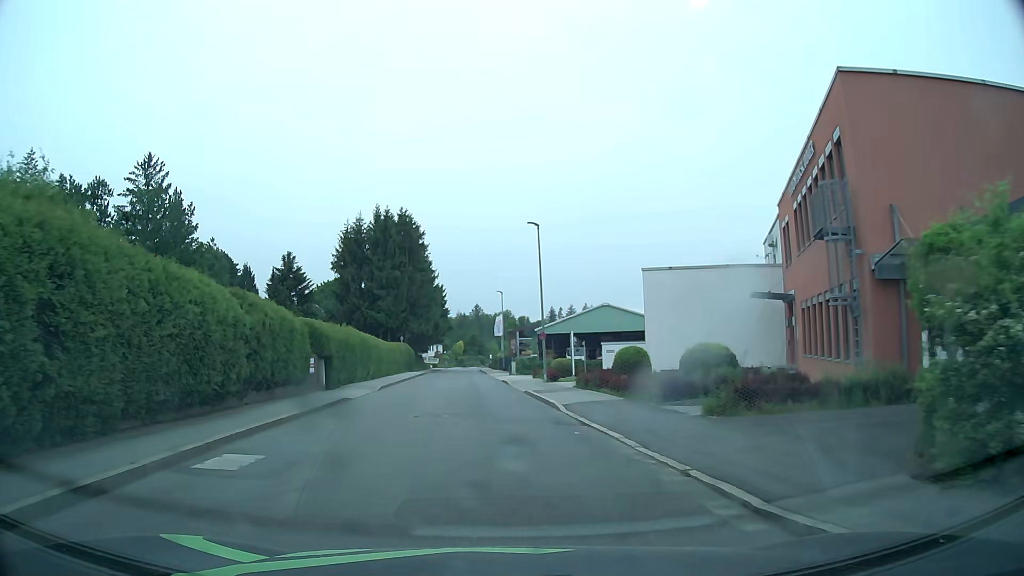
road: residential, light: Day
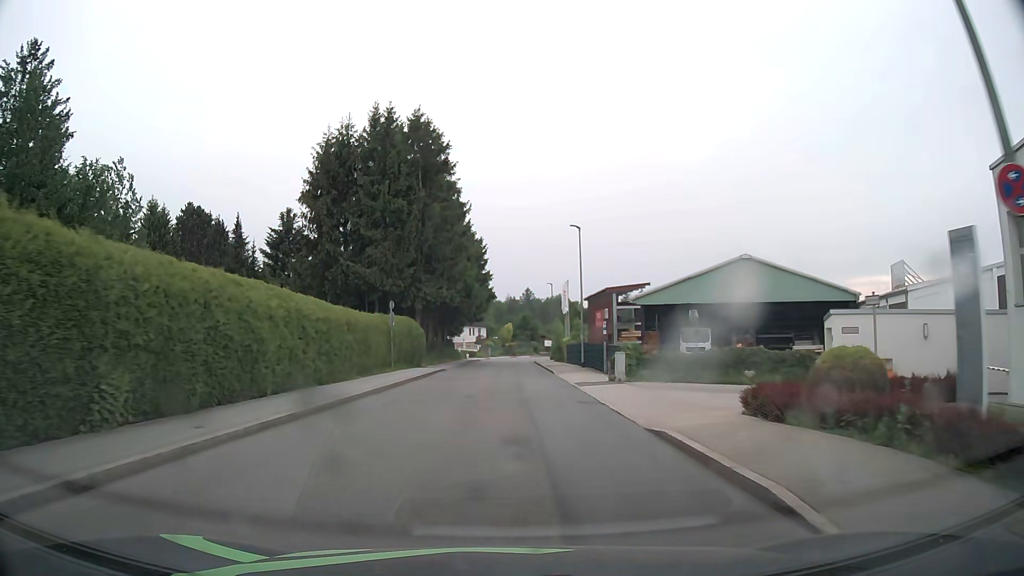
(-2.1, +31.0) m; -5°
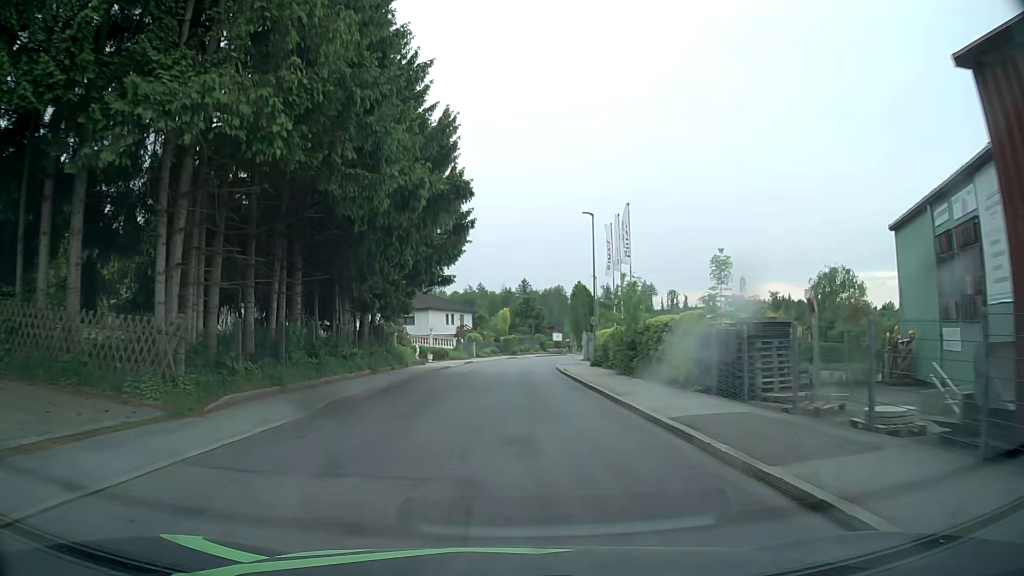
(0.0, +37.3) m; 0°
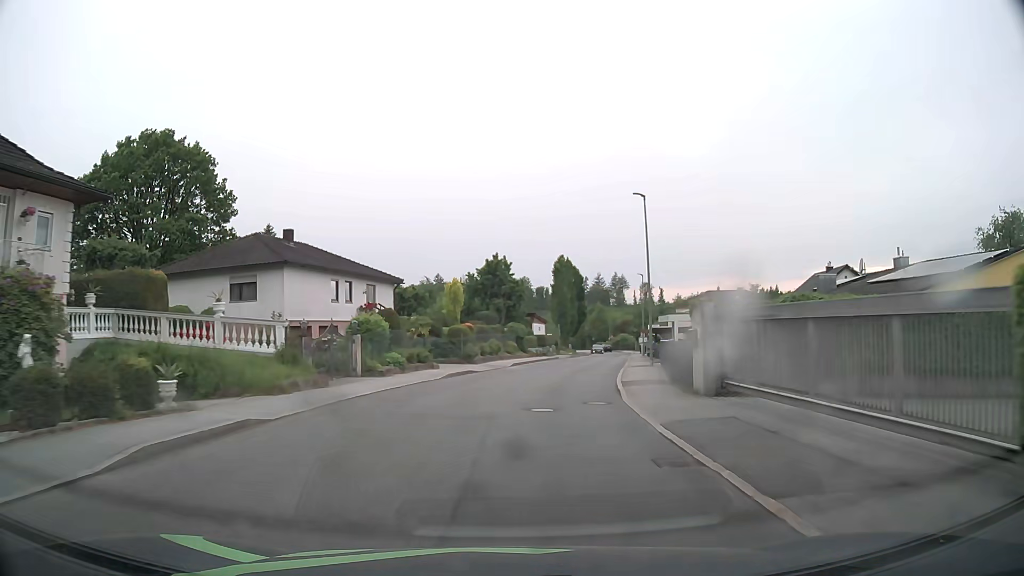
(+0.8, +38.3) m; +3°
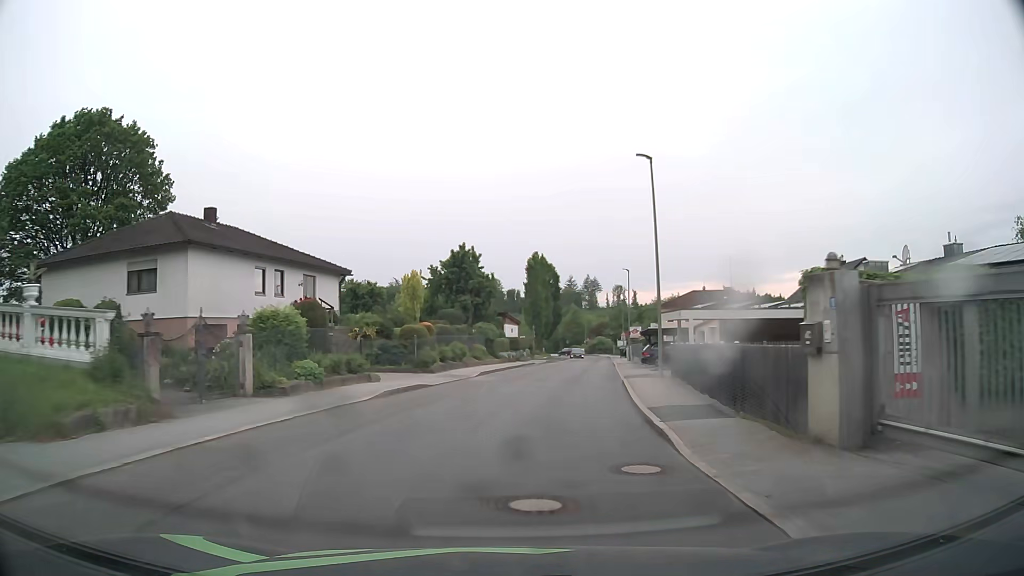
(+0.2, +7.7) m; +3°
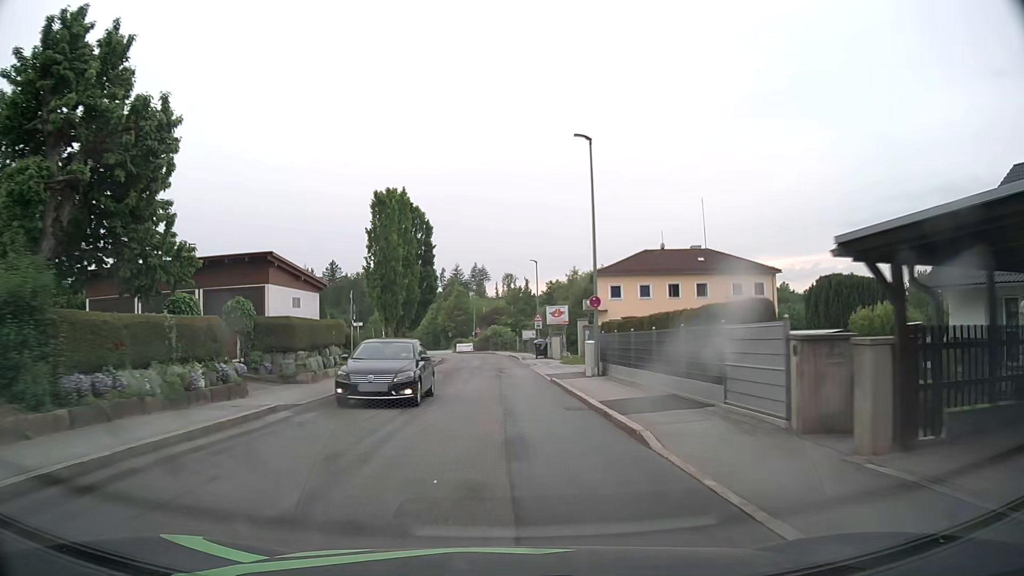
(+4.0, +38.0) m; +10°
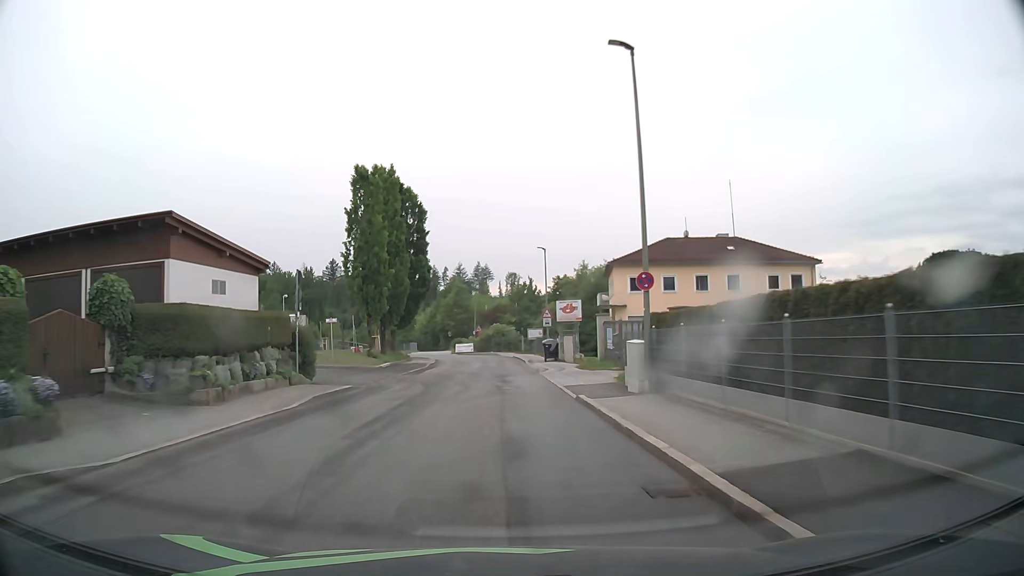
(0.0, +7.7) m; 0°
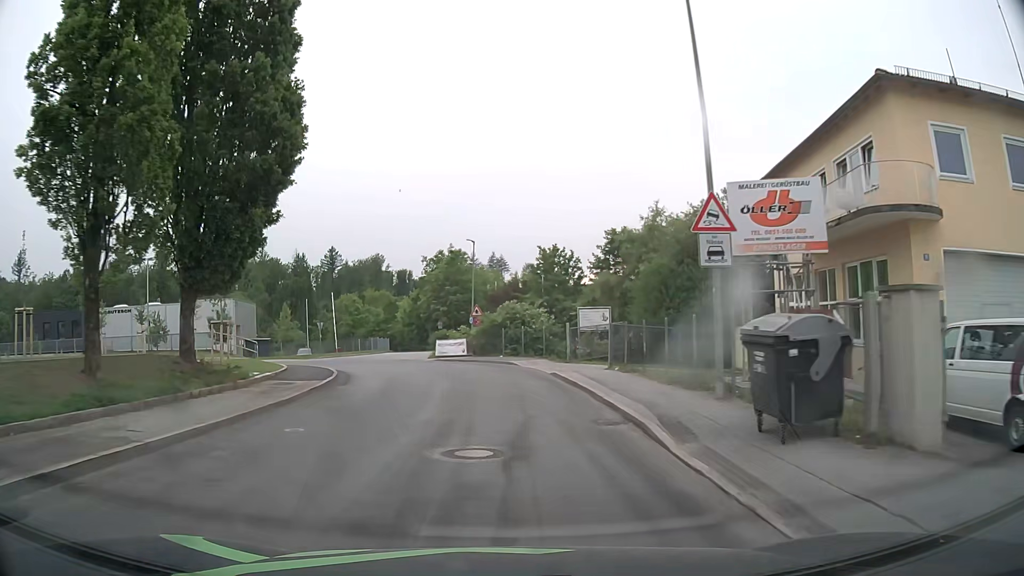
(-0.6, +37.2) m; -1°
(0, +10) (0, +20) (-2, +30) (-6, +39) (-13, +46) (-22, +50) (-32, +52) (-42, +53) (-52, +54) (-62, +55) m
